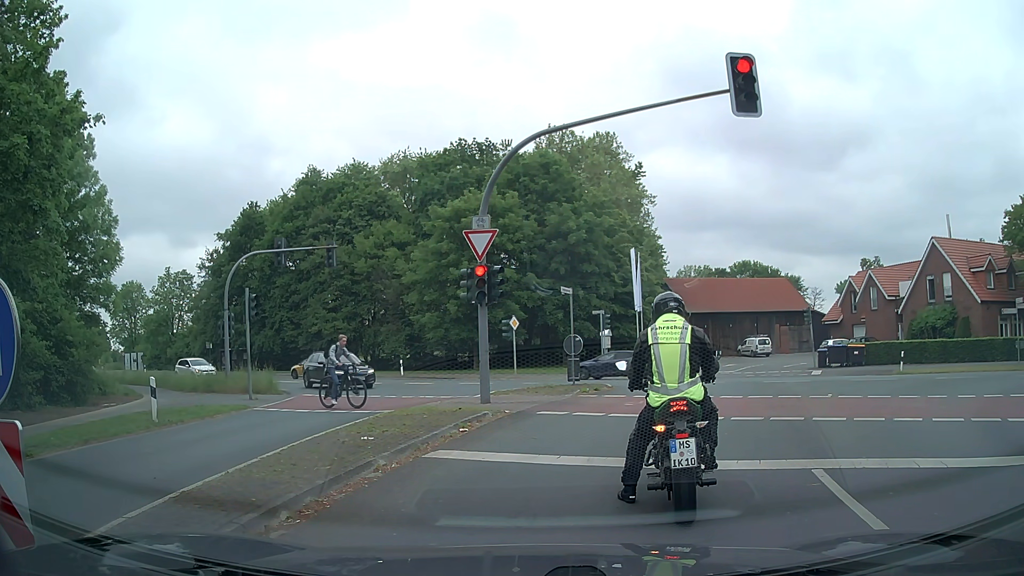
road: secondary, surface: asphalt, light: Day
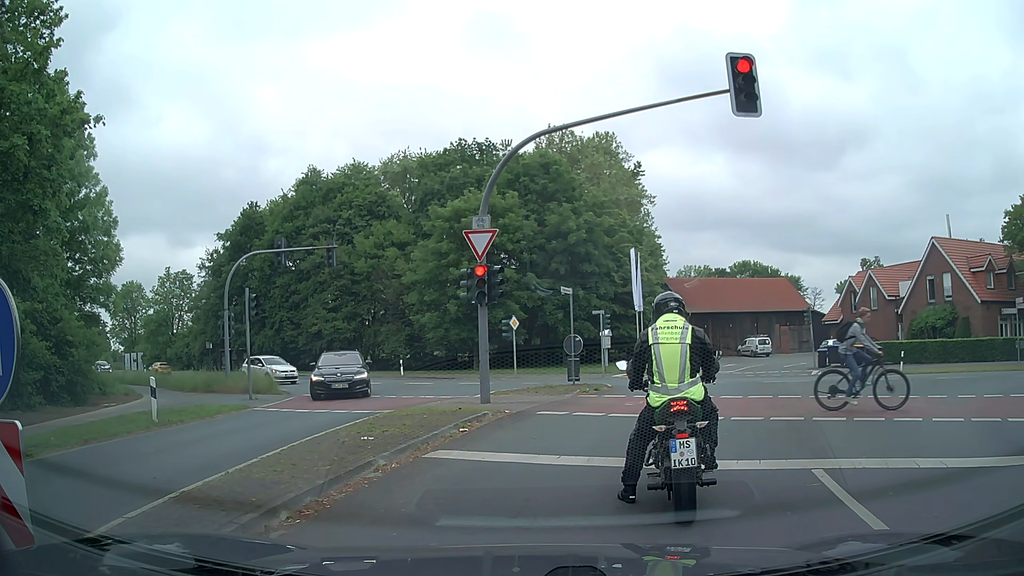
(0.0, 0.0) m; 0°
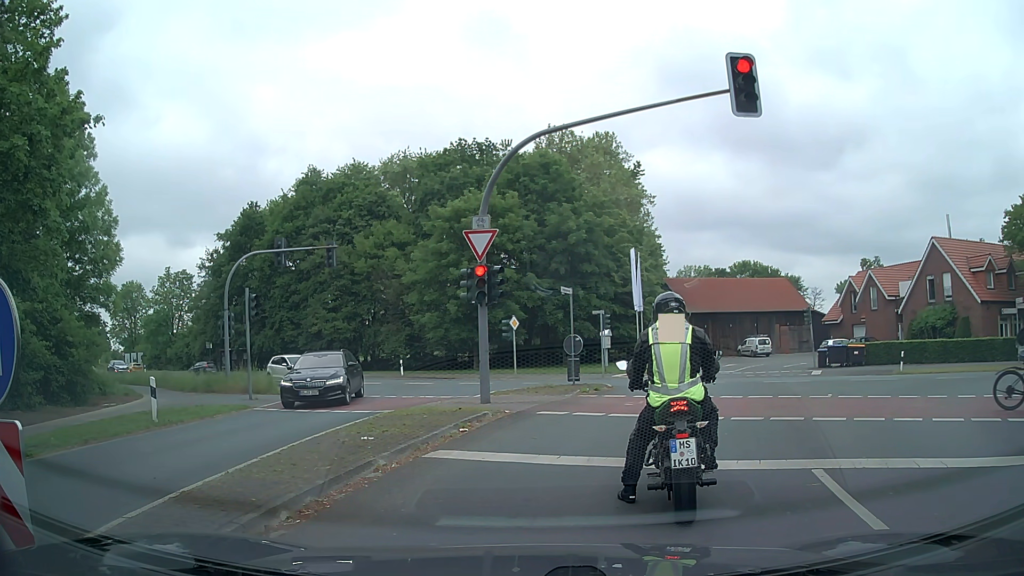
(0.0, 0.0) m; 0°
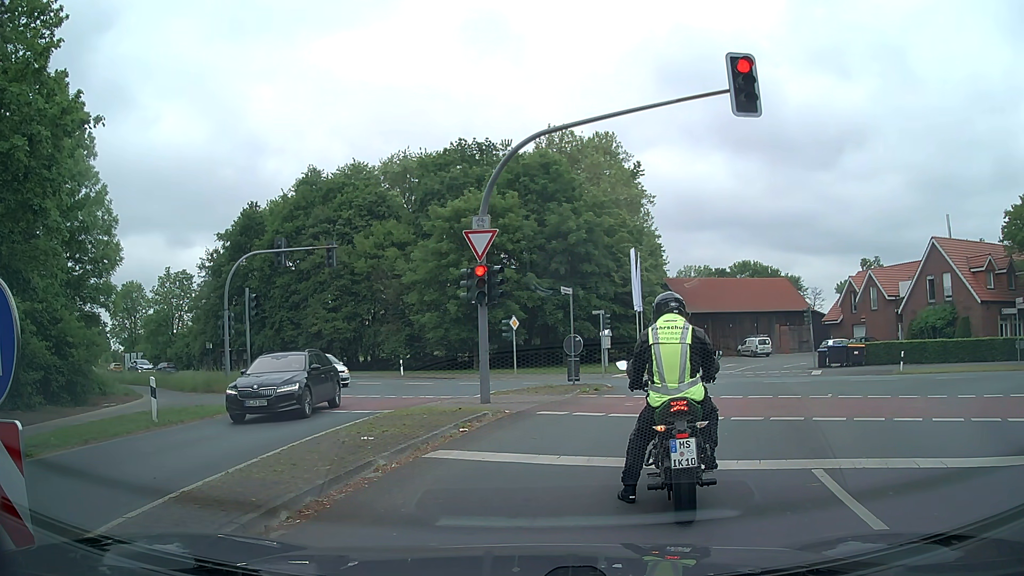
(0.0, 0.0) m; 0°
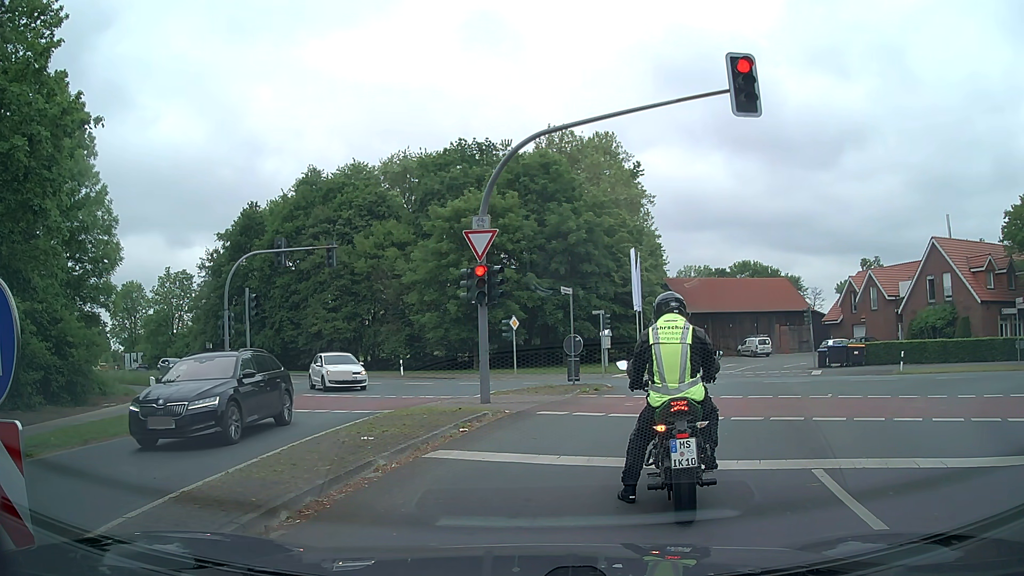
(0.0, 0.0) m; 0°
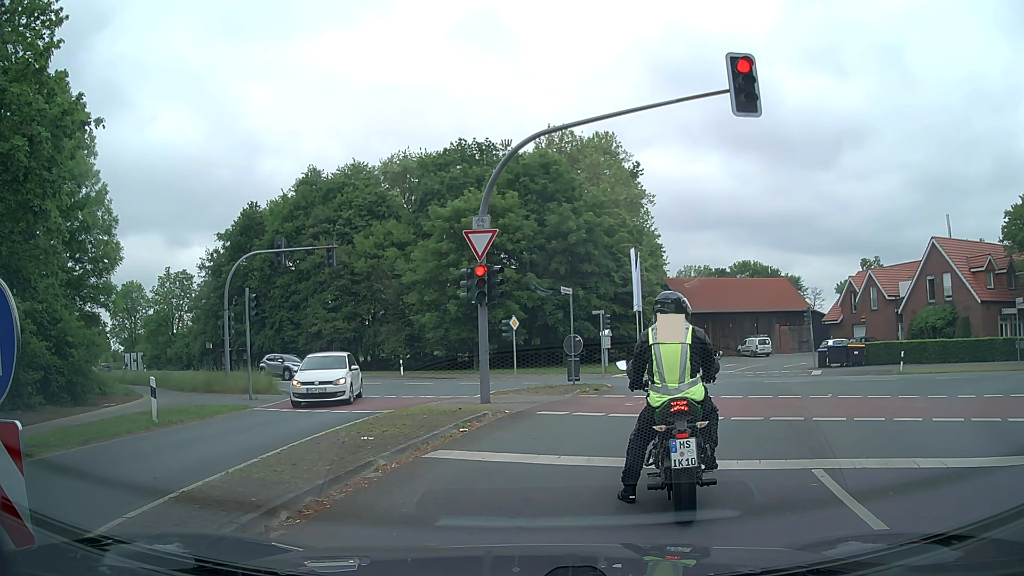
(0.0, 0.0) m; 0°
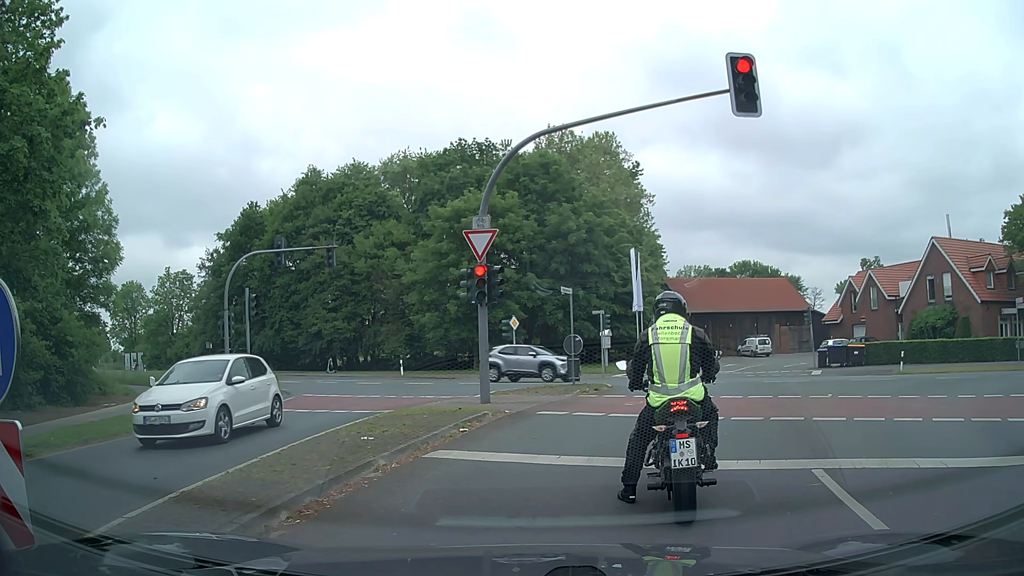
(0.0, 0.0) m; 0°
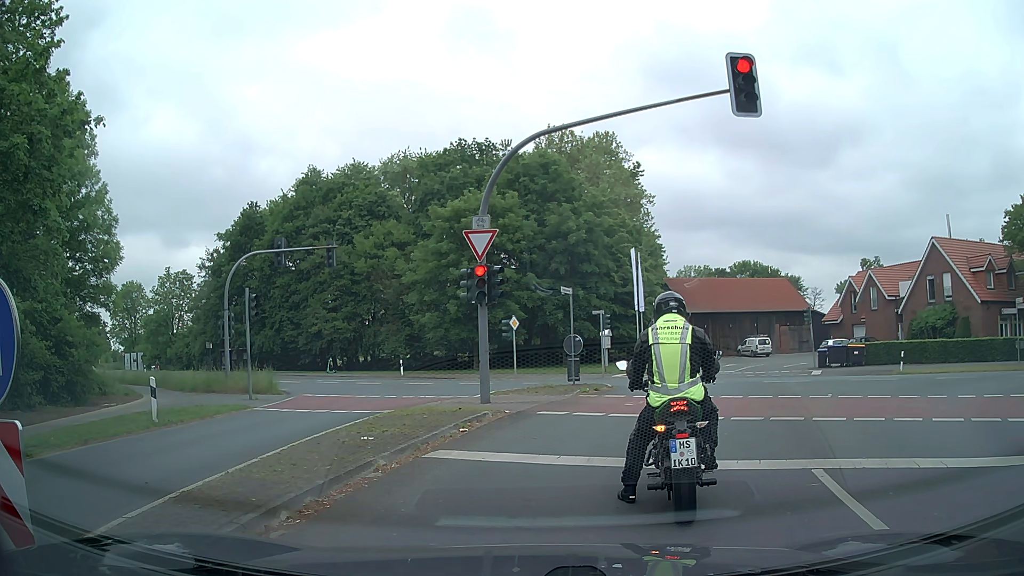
(0.0, 0.0) m; 0°
